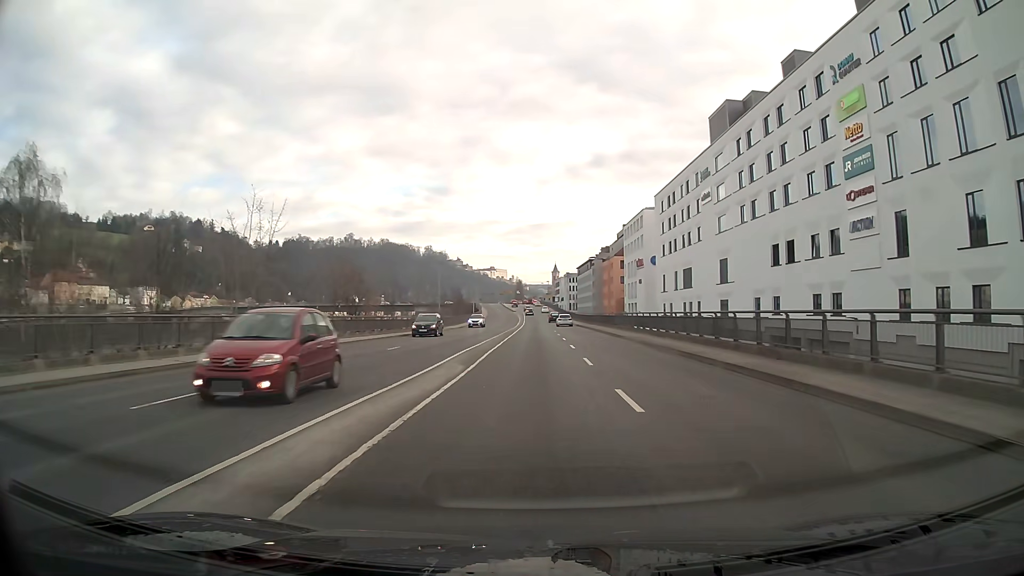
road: primary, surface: asphalt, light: Day
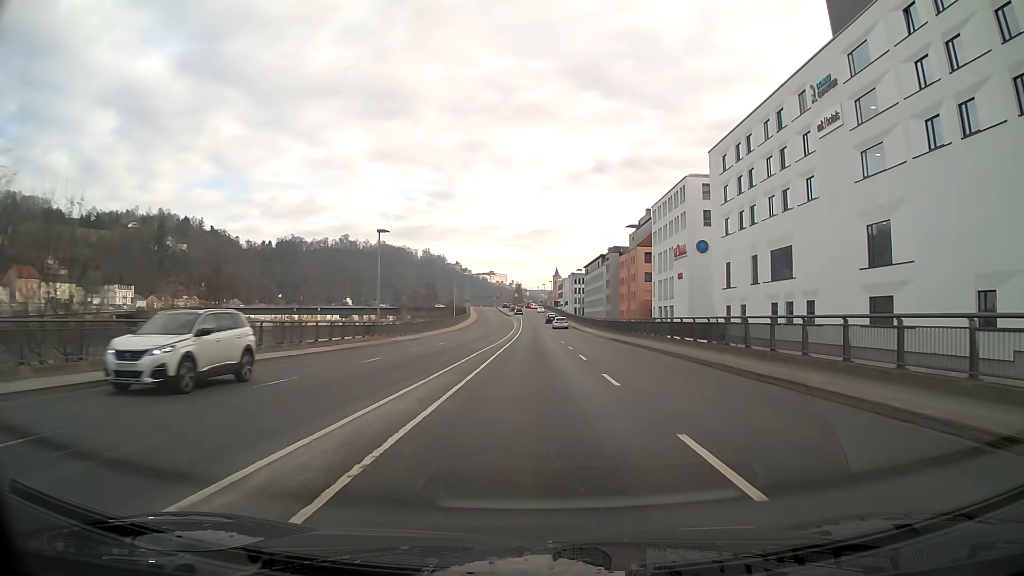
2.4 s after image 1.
(0.0, +31.4) m; 0°
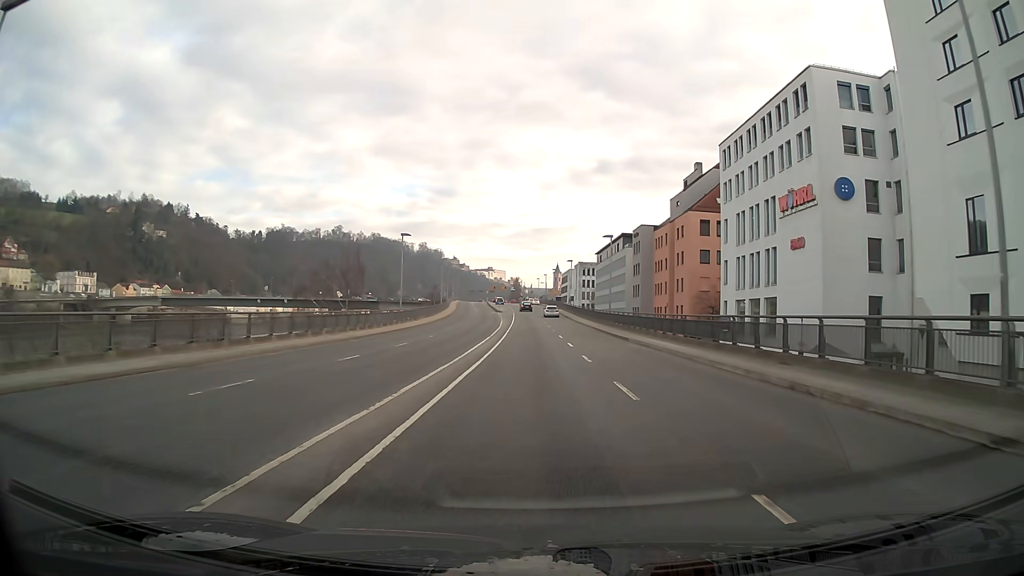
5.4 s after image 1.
(0.0, +39.0) m; 0°
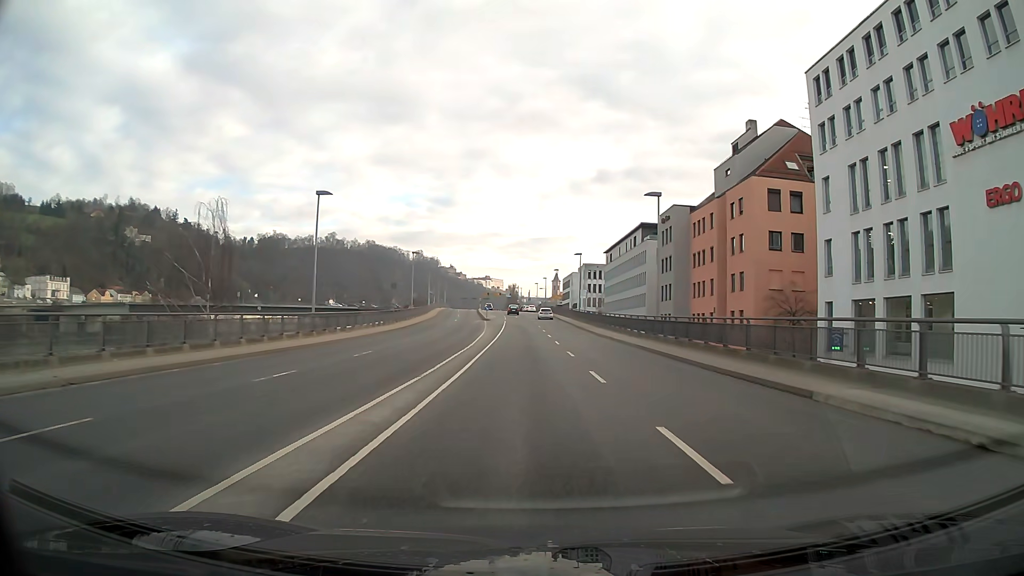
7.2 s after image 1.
(0.0, +23.8) m; 0°
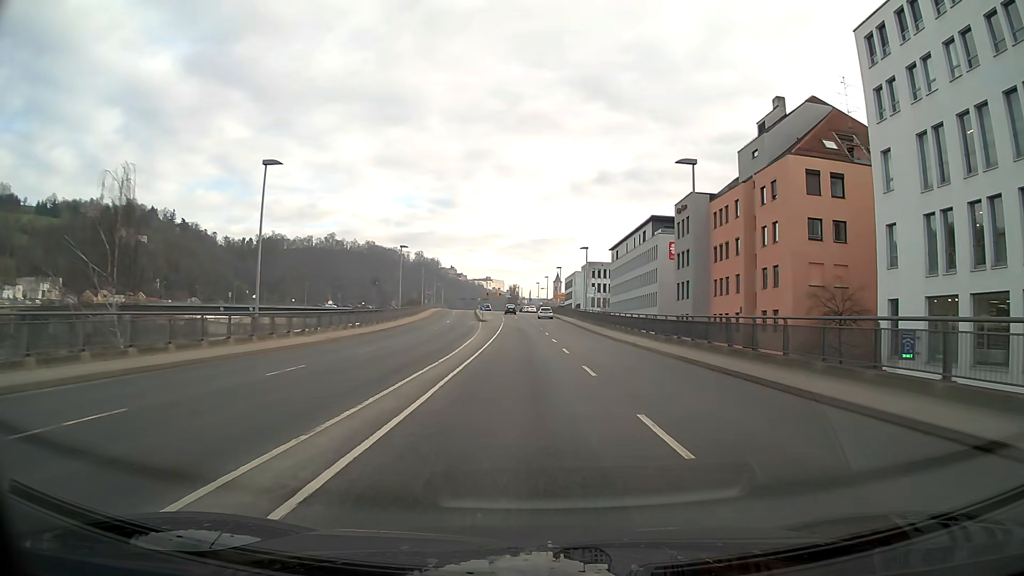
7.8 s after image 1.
(0.0, +8.0) m; 0°
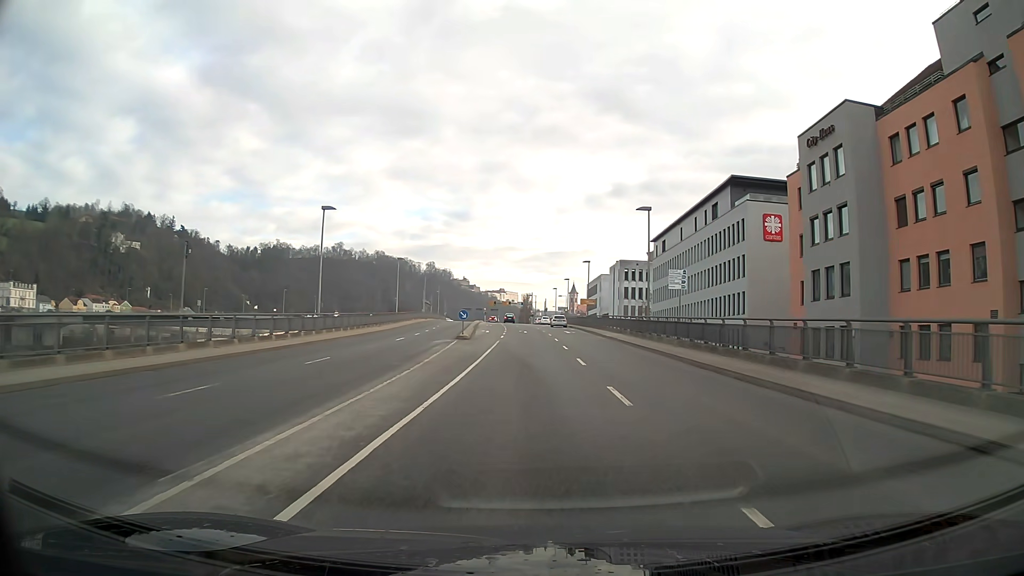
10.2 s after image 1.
(-0.4, +31.8) m; -1°
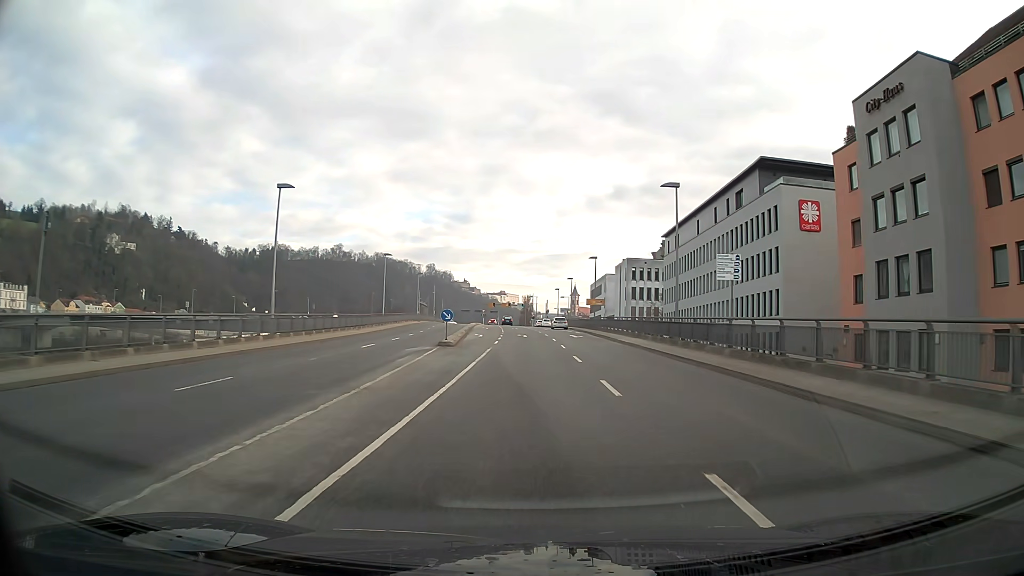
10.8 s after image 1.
(0.0, +7.9) m; 0°
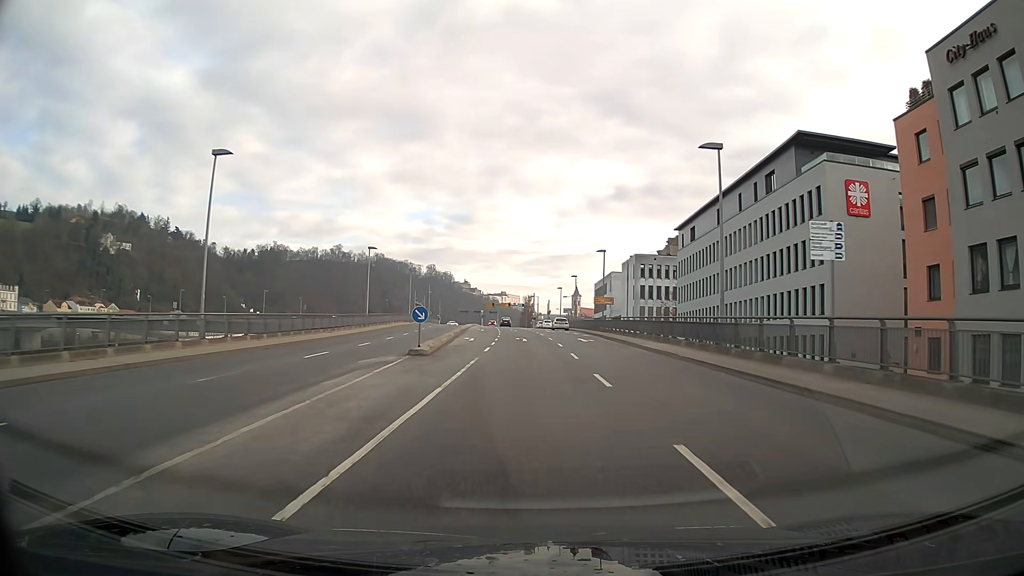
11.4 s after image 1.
(0.0, +7.8) m; 0°
(0, +10) (0, +20) (0, +30) (-1, +40) (-1, +50) (-2, +60) (-2, +70) (-3, +80) (-3, +90) (-4, +100) m
